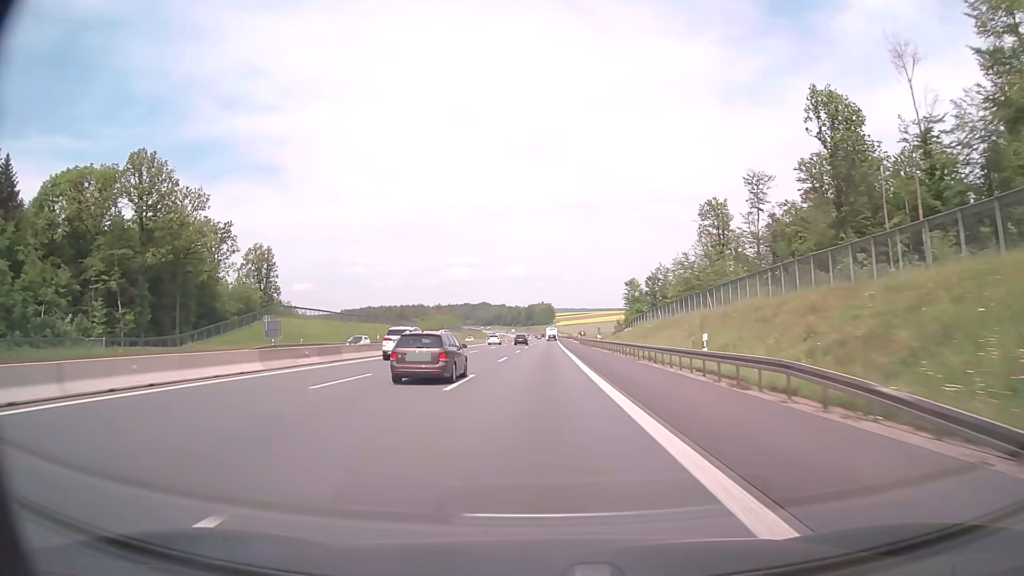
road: motorway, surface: asphalt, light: Day
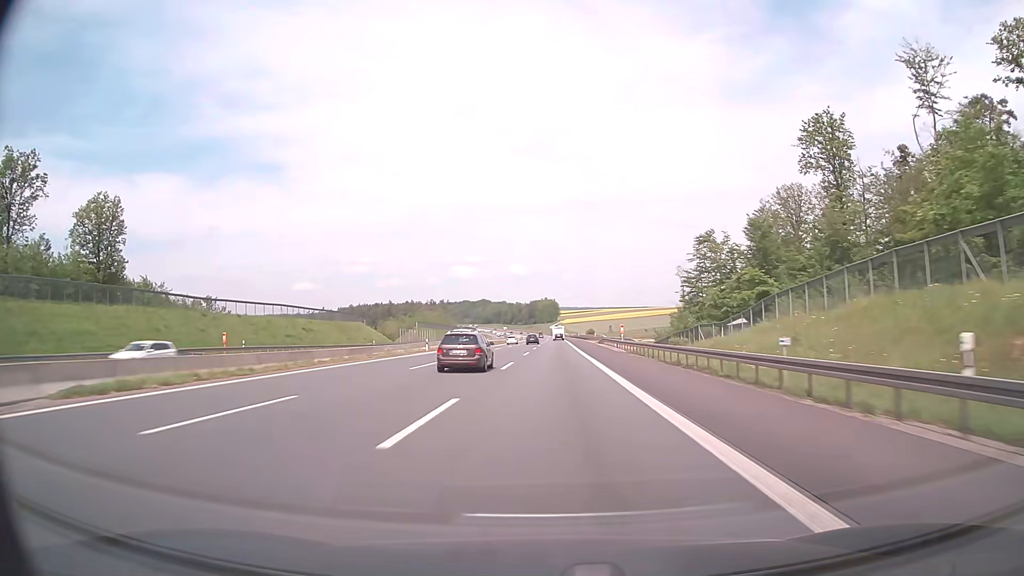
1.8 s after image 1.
(0.0, +62.0) m; 0°
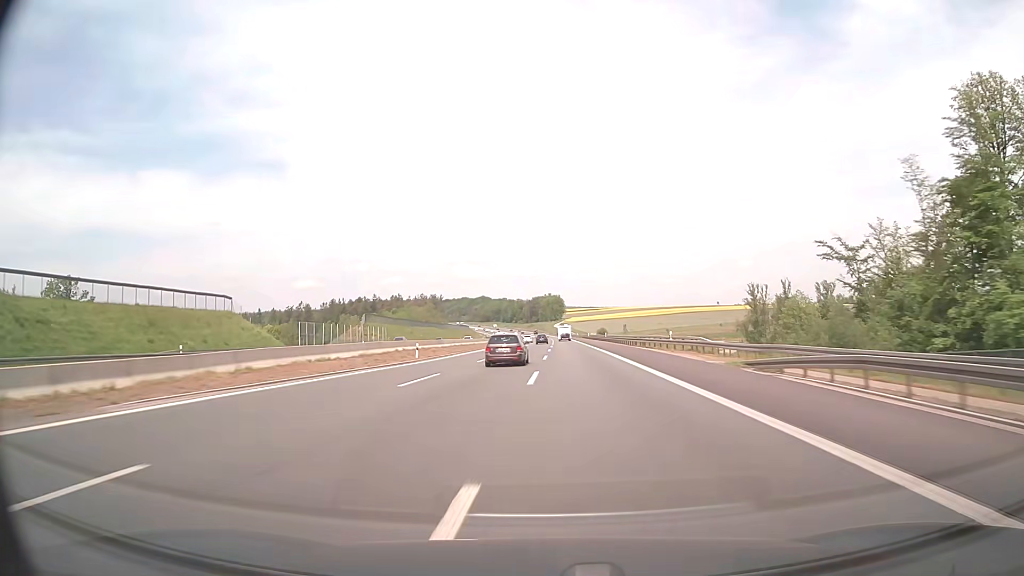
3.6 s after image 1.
(-0.3, +62.0) m; 0°
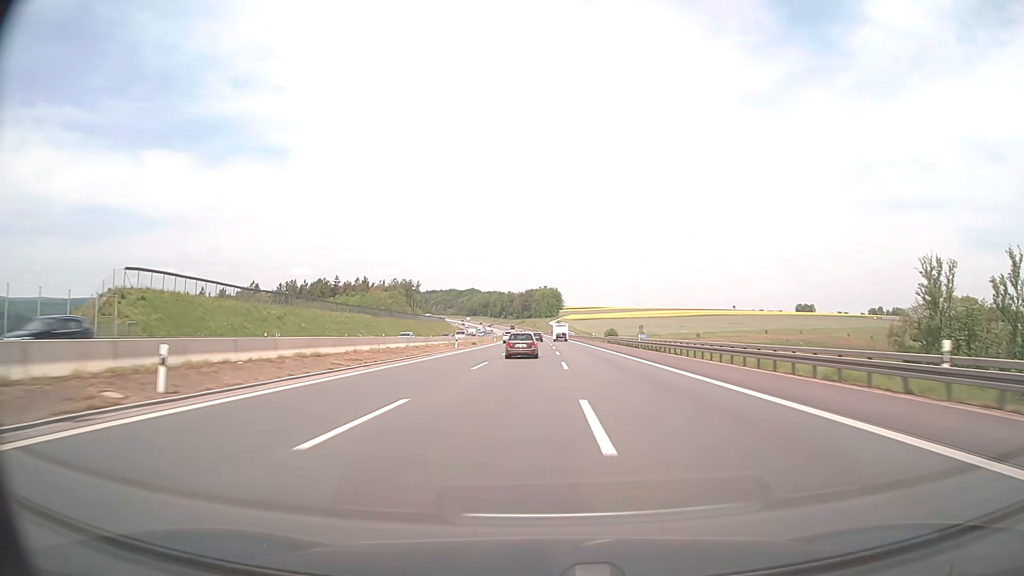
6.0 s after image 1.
(+0.4, +82.7) m; 0°
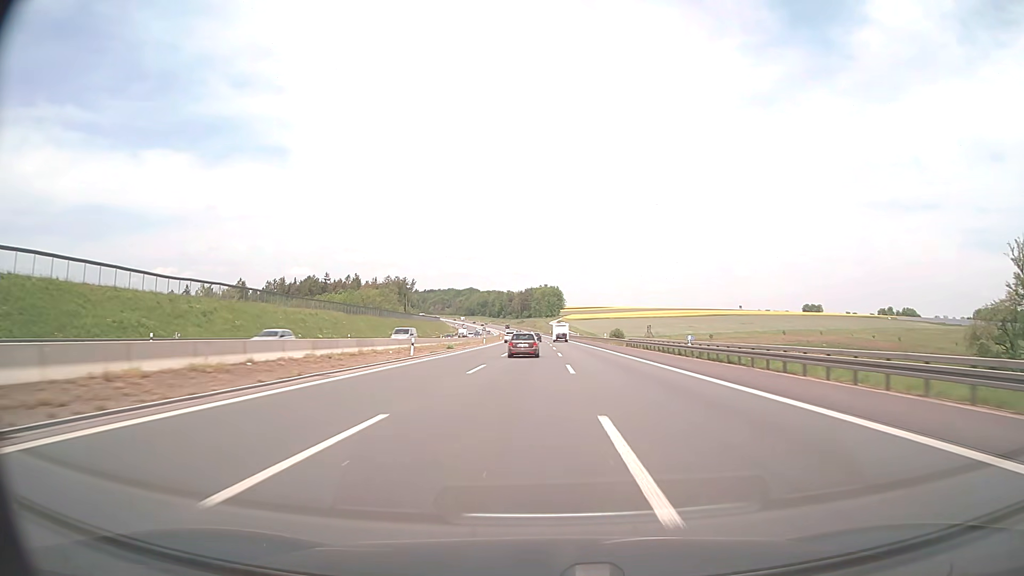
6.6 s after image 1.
(0.0, +20.7) m; 0°
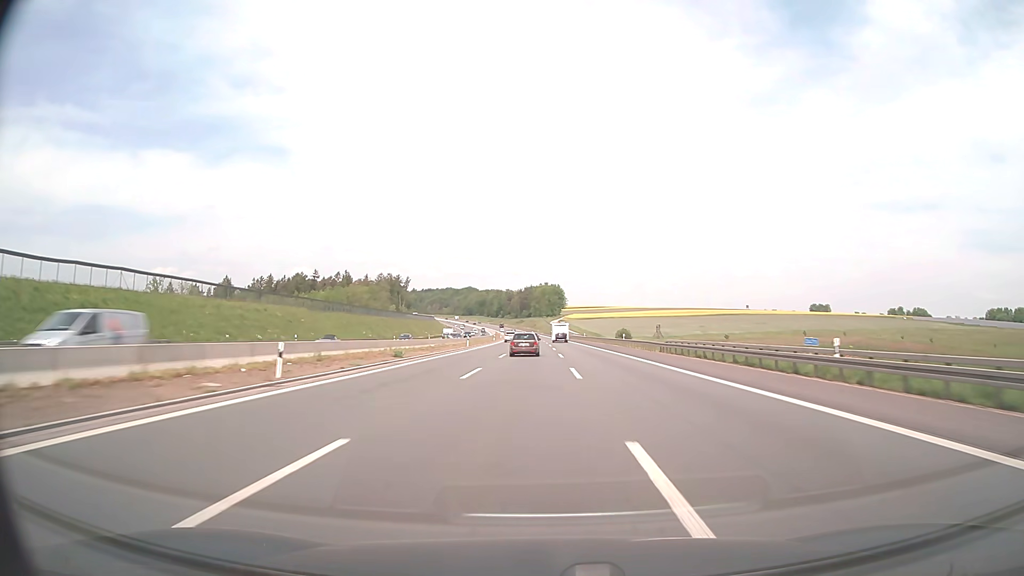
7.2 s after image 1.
(0.0, +20.7) m; 0°
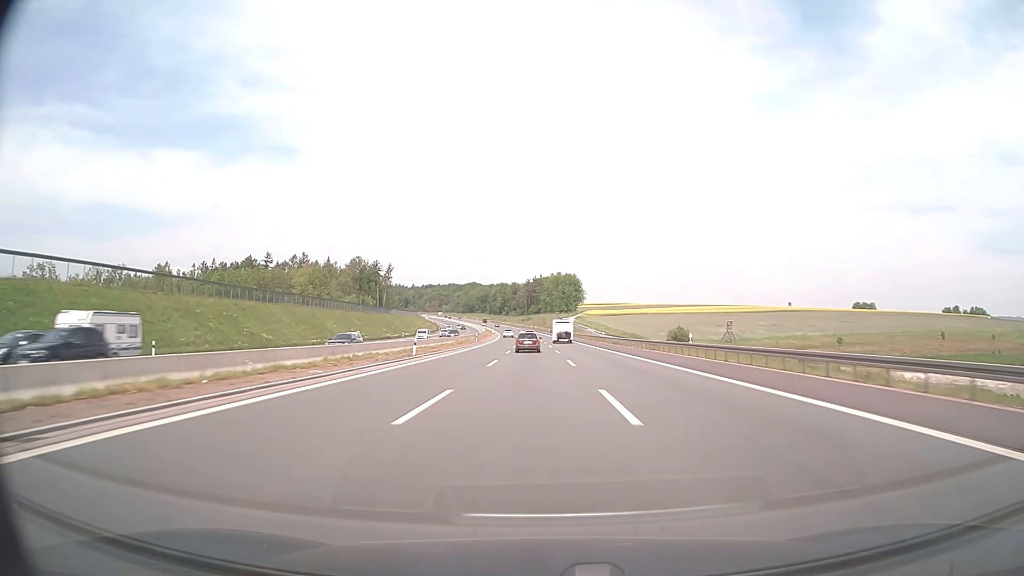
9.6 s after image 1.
(-0.5, +82.6) m; -1°
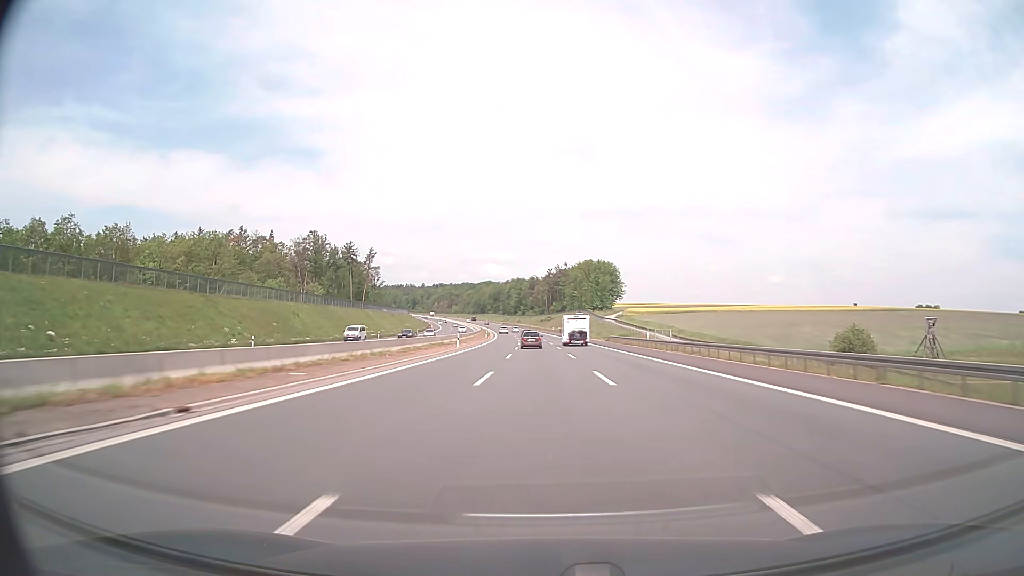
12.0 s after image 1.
(-1.3, +82.6) m; -2°
(0, +10) (0, +20) (0, +30) (0, +40) (0, +50) (-1, +60) (-1, +70) (-1, +80) (-2, +90) (-2, +100) m
